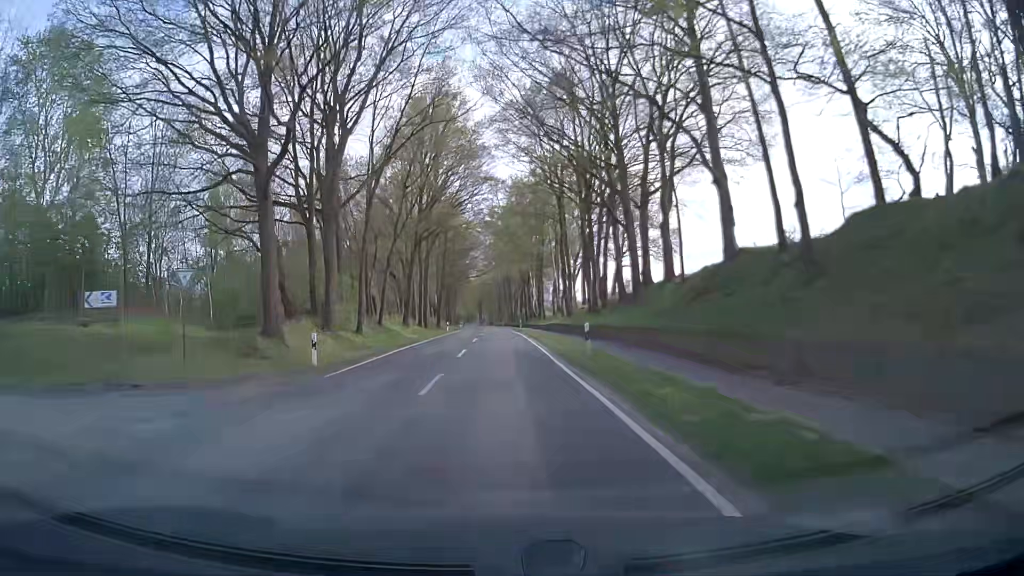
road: secondary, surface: asphalt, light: Day
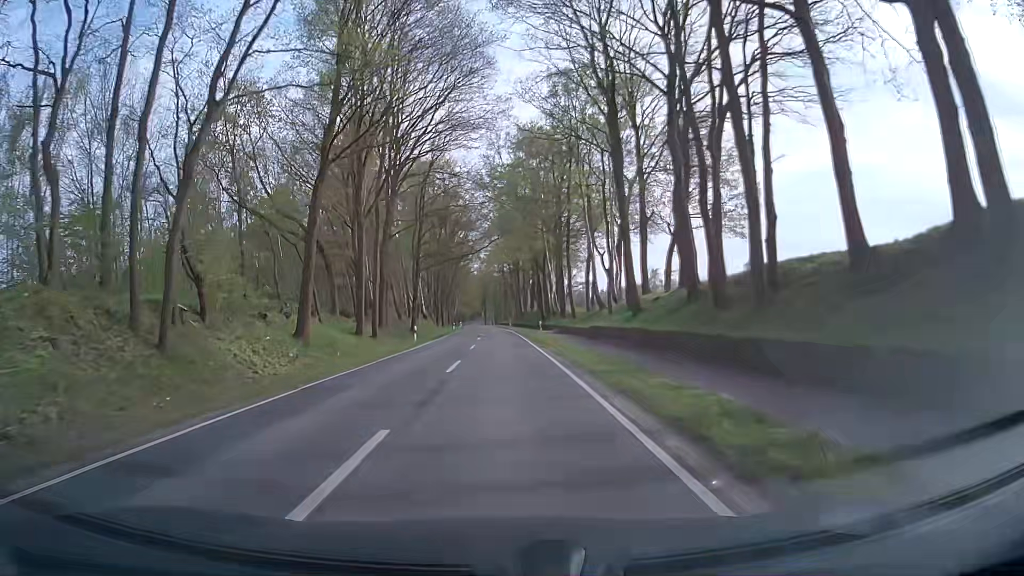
(0.0, +29.1) m; 0°
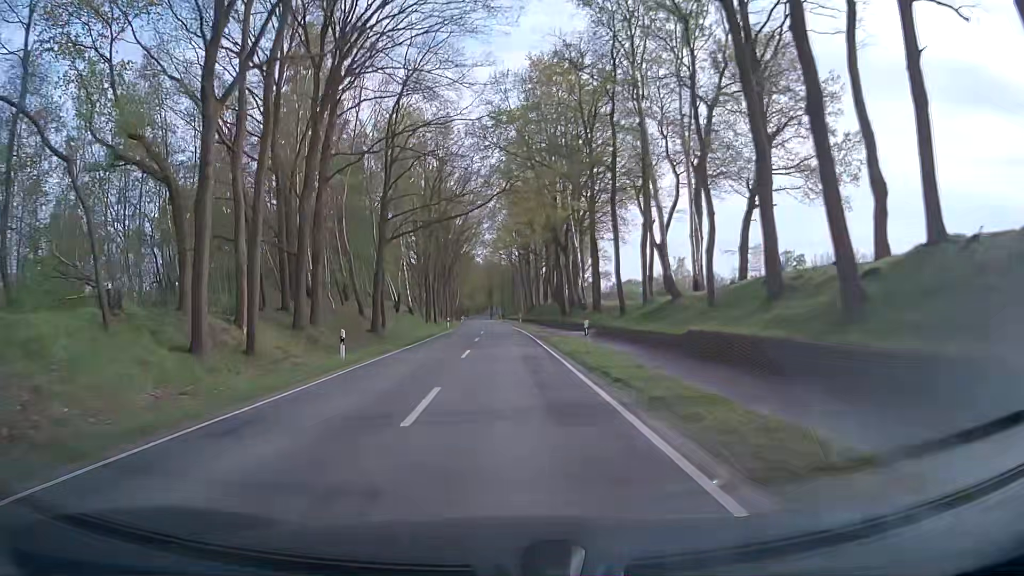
(-0.2, +20.0) m; -1°
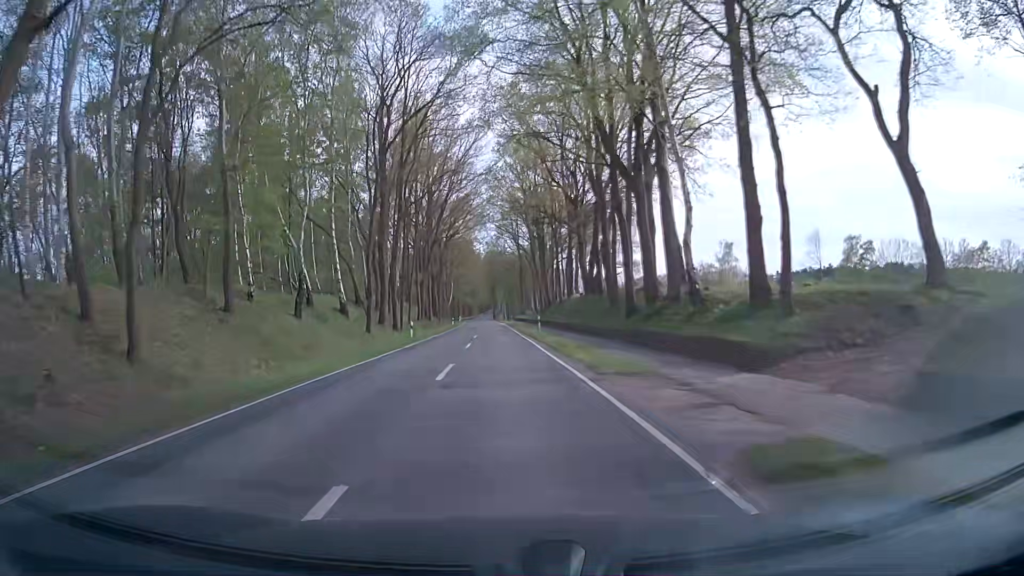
(-0.3, +30.9) m; -1°
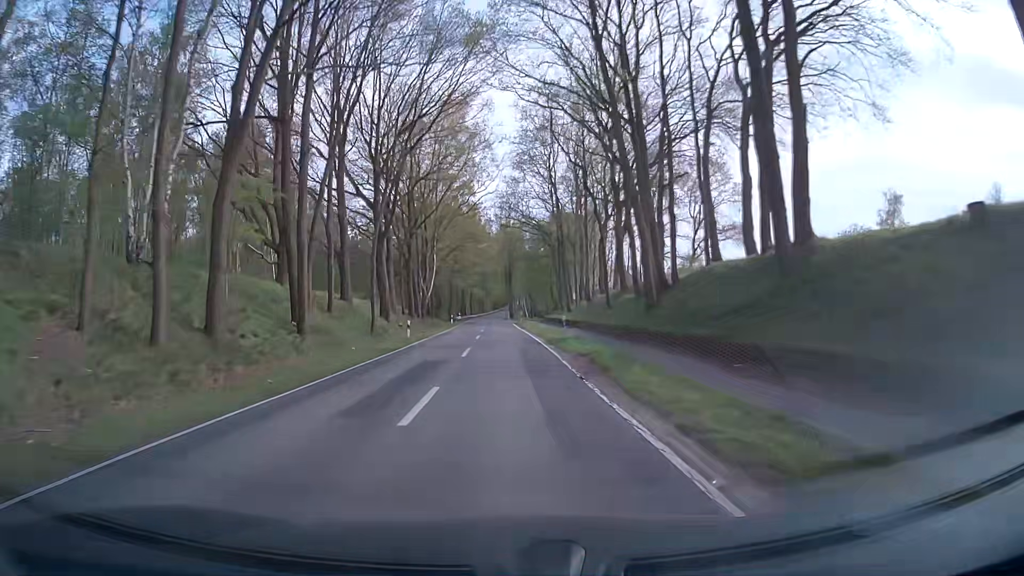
(-0.9, +53.8) m; -2°
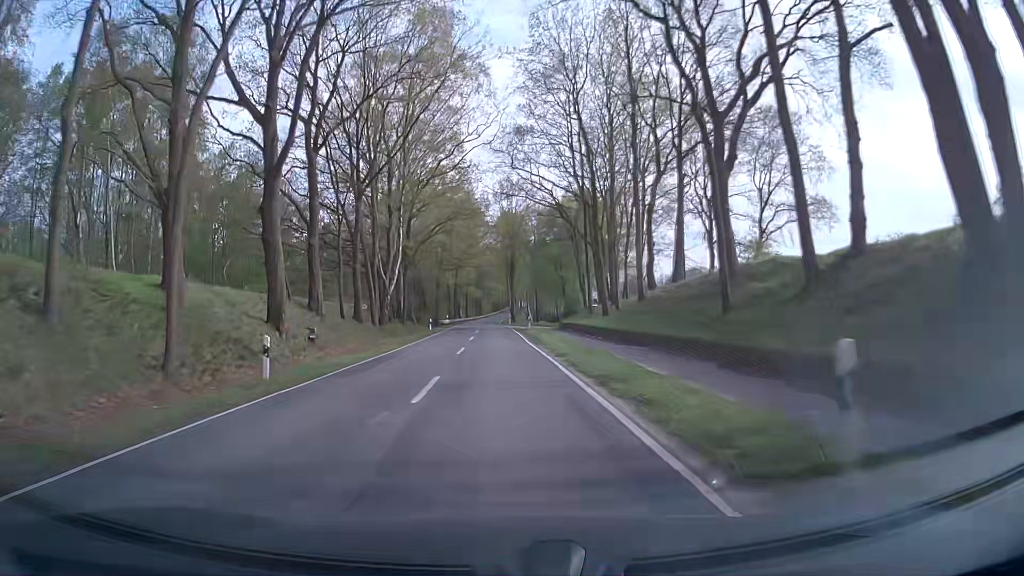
(+0.1, +22.2) m; 0°
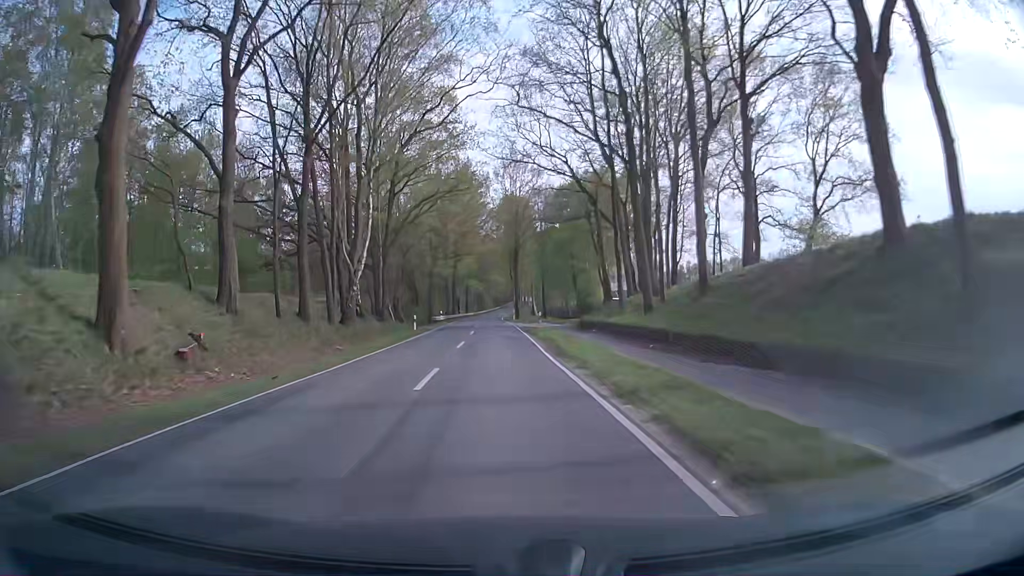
(0.0, +11.0) m; 0°
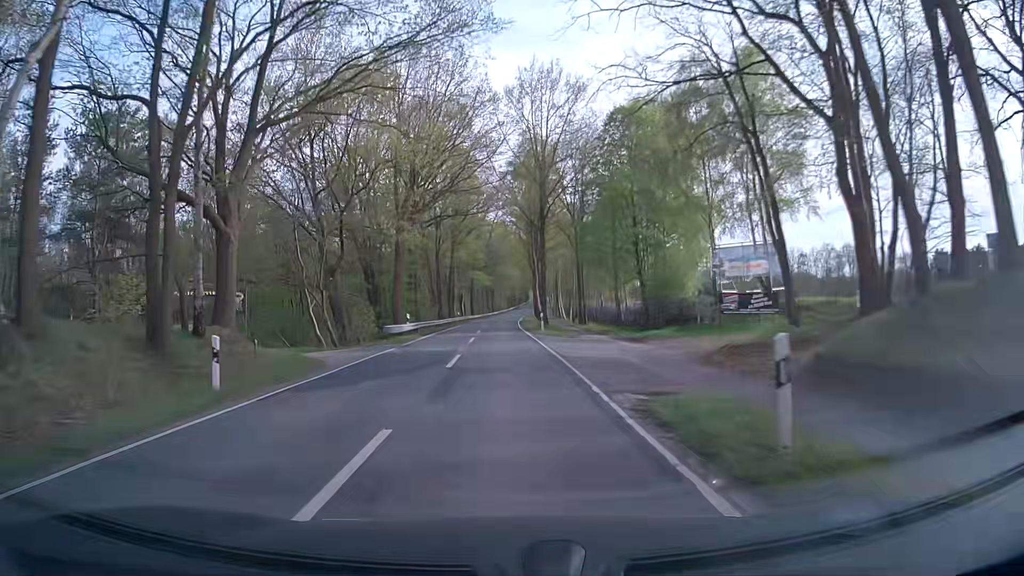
(-0.1, +31.5) m; -1°
(0, +10) (0, +20) (0, +30) (0, +40) (0, +50) (0, +60) (0, +70) (0, +80) (0, +90) (+1, +100) m
